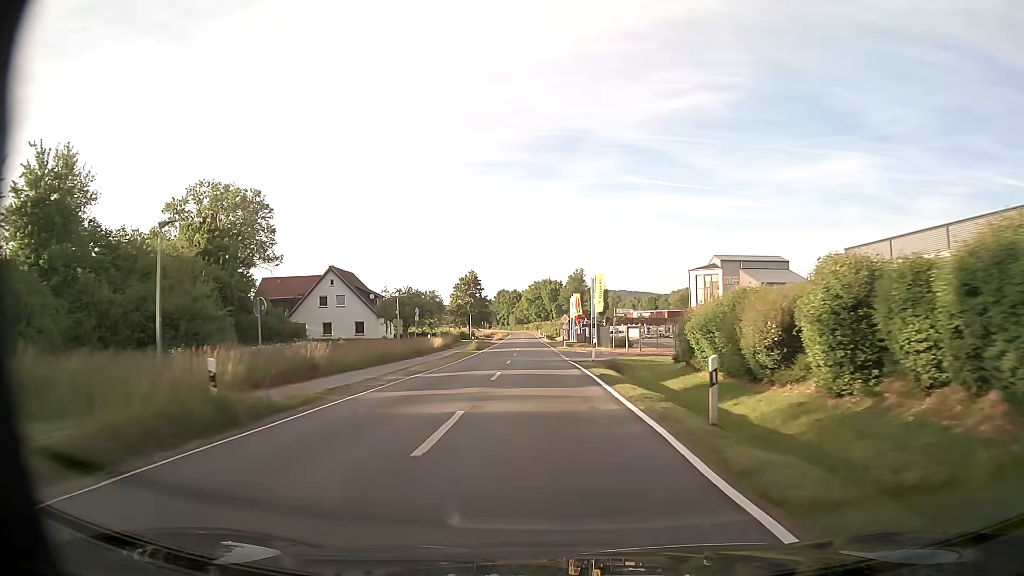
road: tertiary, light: Day
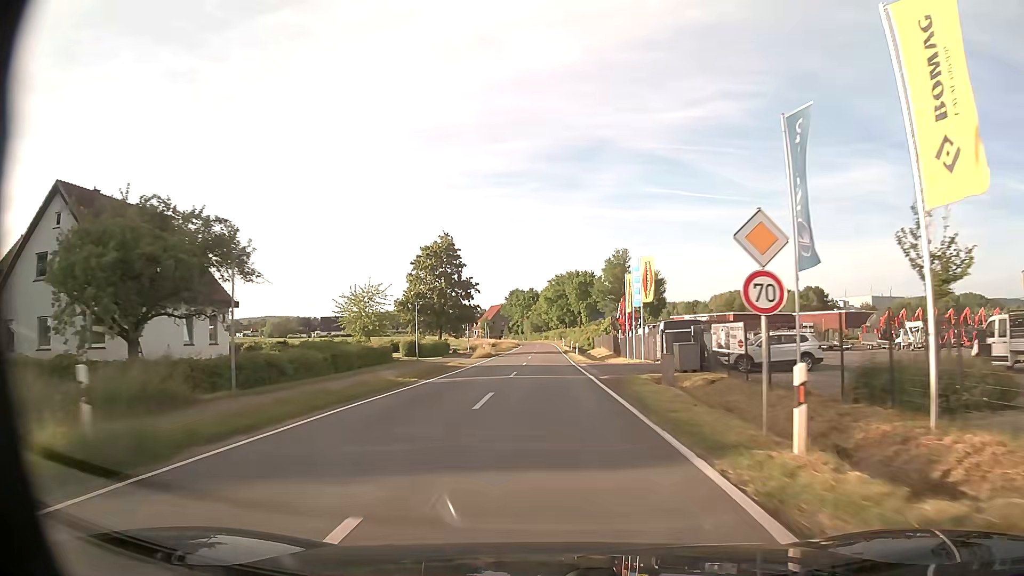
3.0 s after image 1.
(-1.0, +54.6) m; -2°
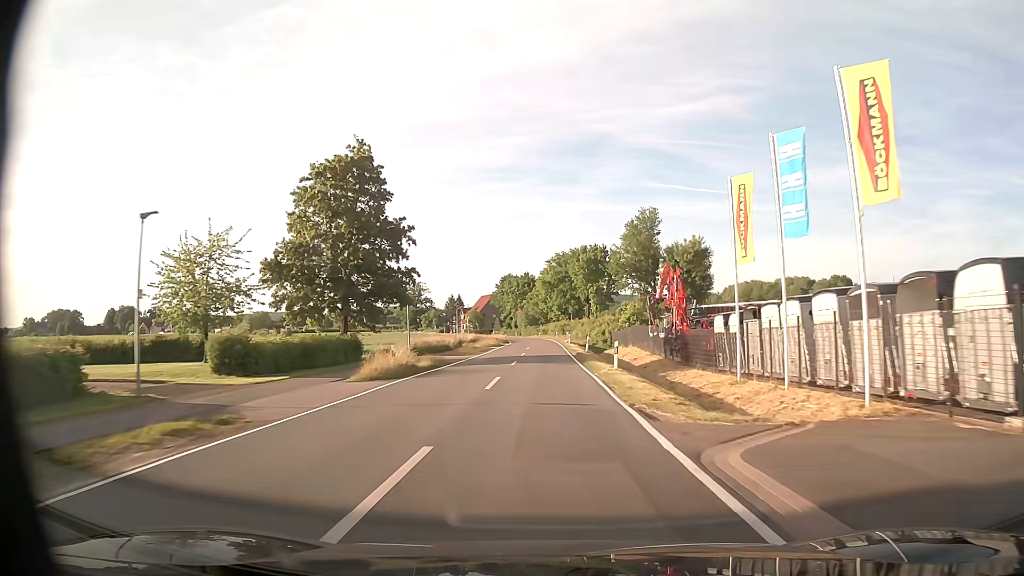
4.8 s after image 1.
(0.0, +33.2) m; 0°
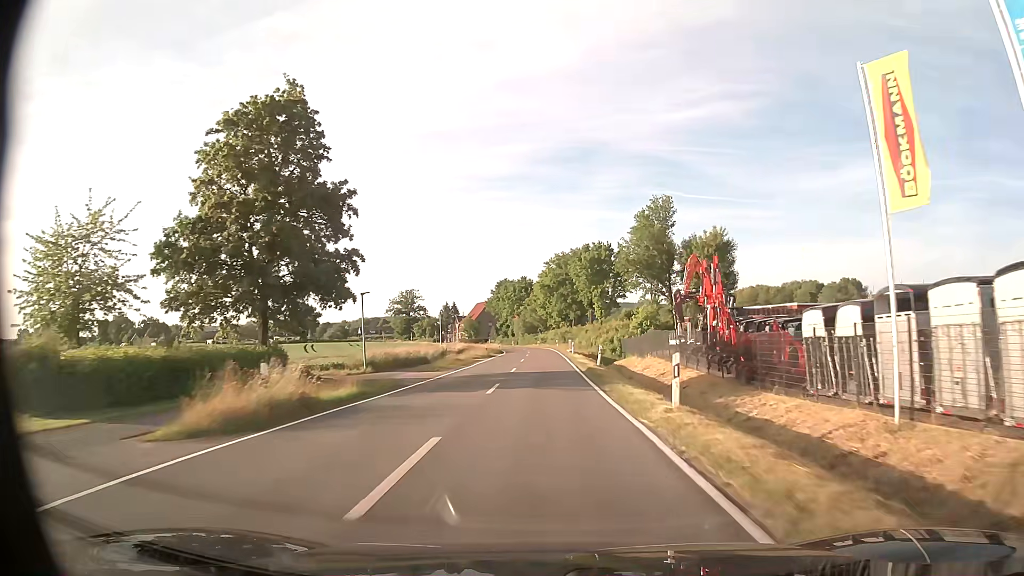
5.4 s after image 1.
(0.0, +11.1) m; 0°
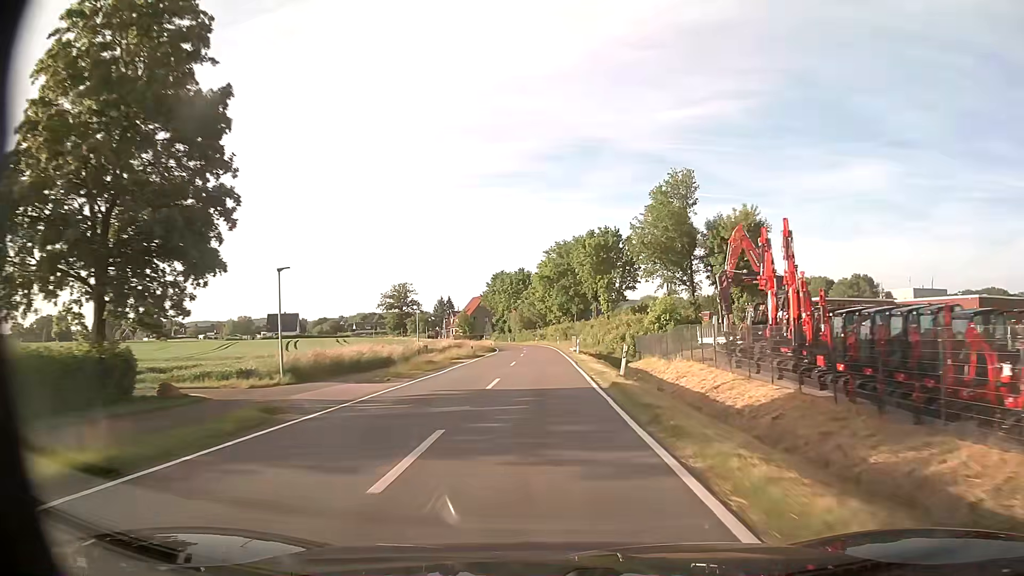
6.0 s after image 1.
(0.0, +11.2) m; 0°
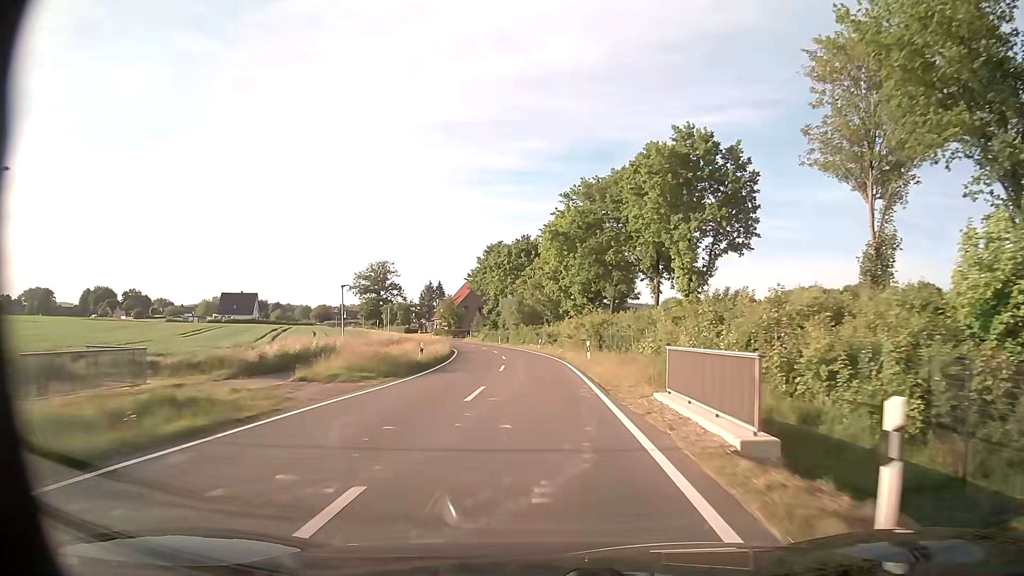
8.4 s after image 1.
(-0.2, +44.4) m; -1°
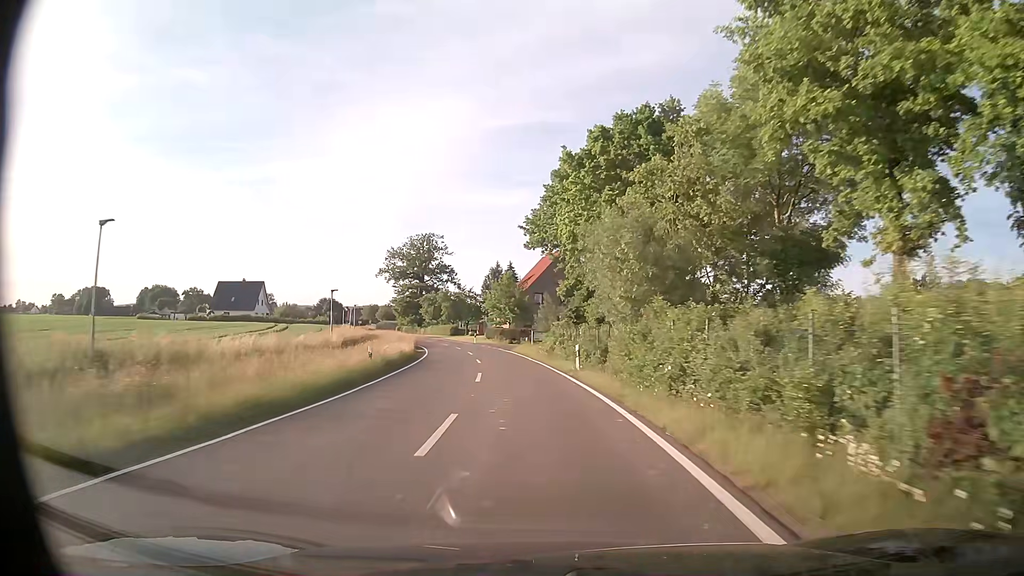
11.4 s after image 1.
(-2.8, +54.6) m; -8°
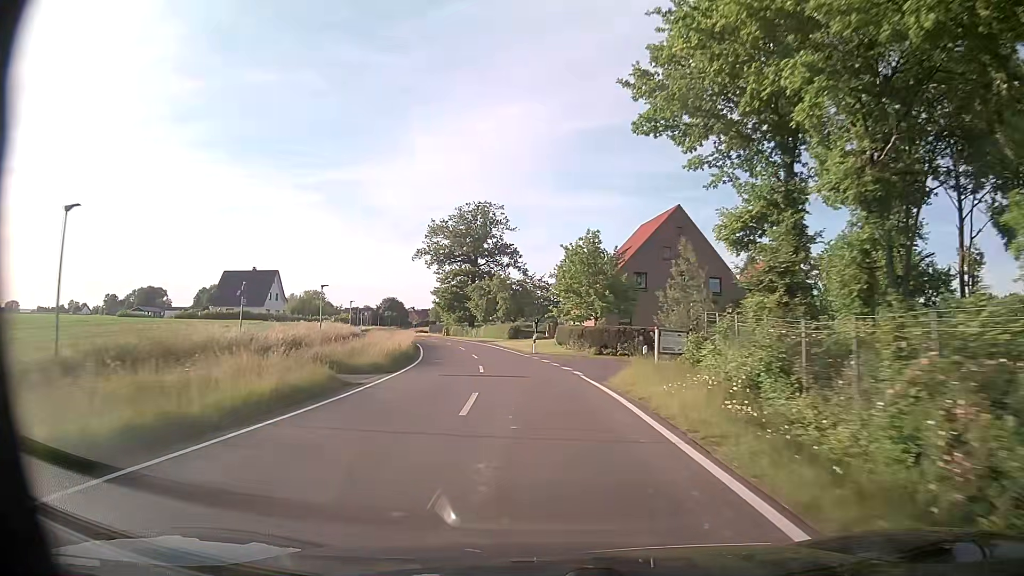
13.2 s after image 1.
(-1.9, +32.7) m; -7°
(0, +10) (-1, +20) (-2, +30) (-3, +40) (-4, +50) (-7, +60) (-9, +69) (-12, +79) (-15, +88) (-18, +98) m
